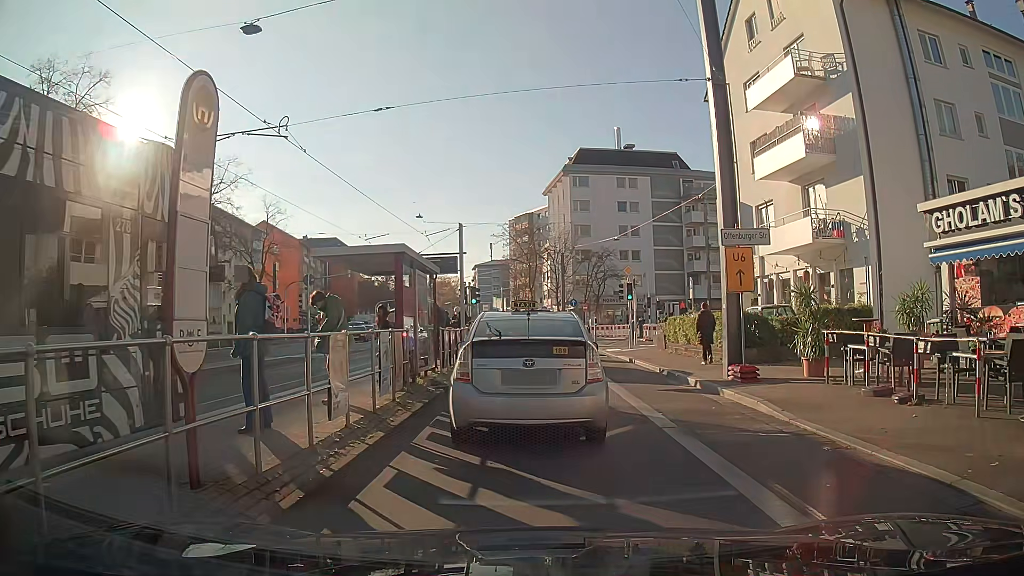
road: primary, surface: asphalt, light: Day
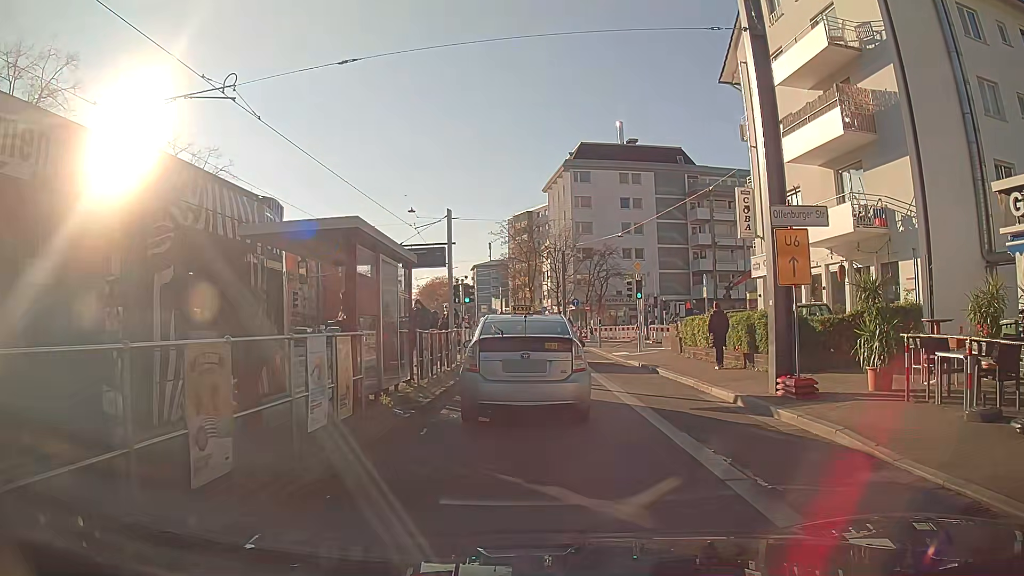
(0.0, +3.0) m; 0°
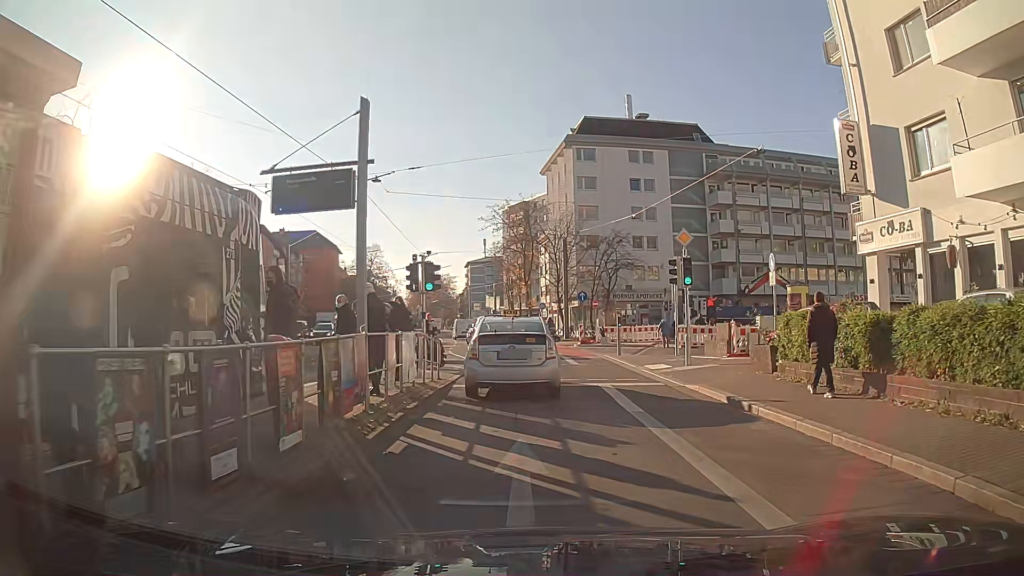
(-0.1, +9.9) m; -1°
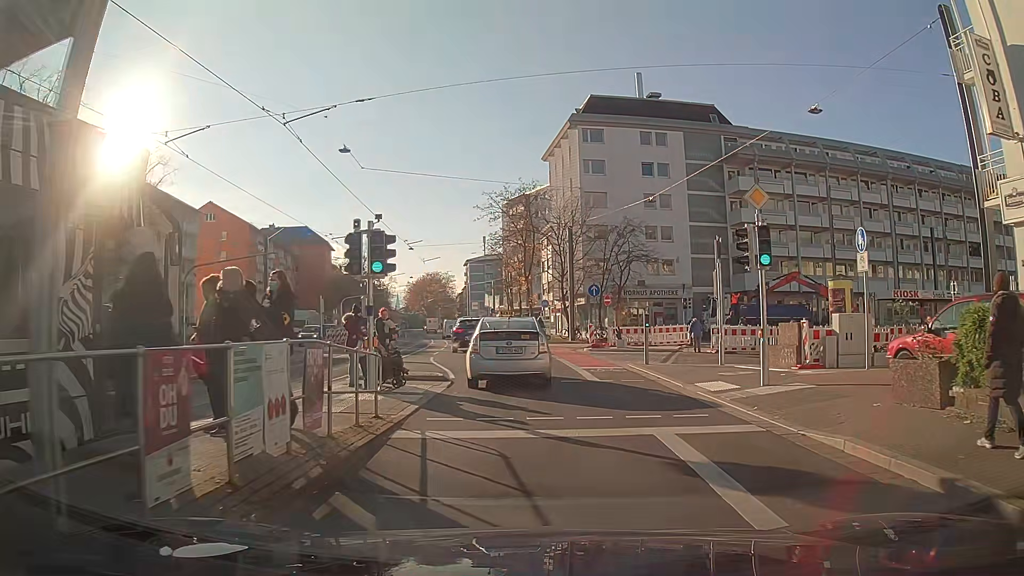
(0.0, +6.7) m; 0°
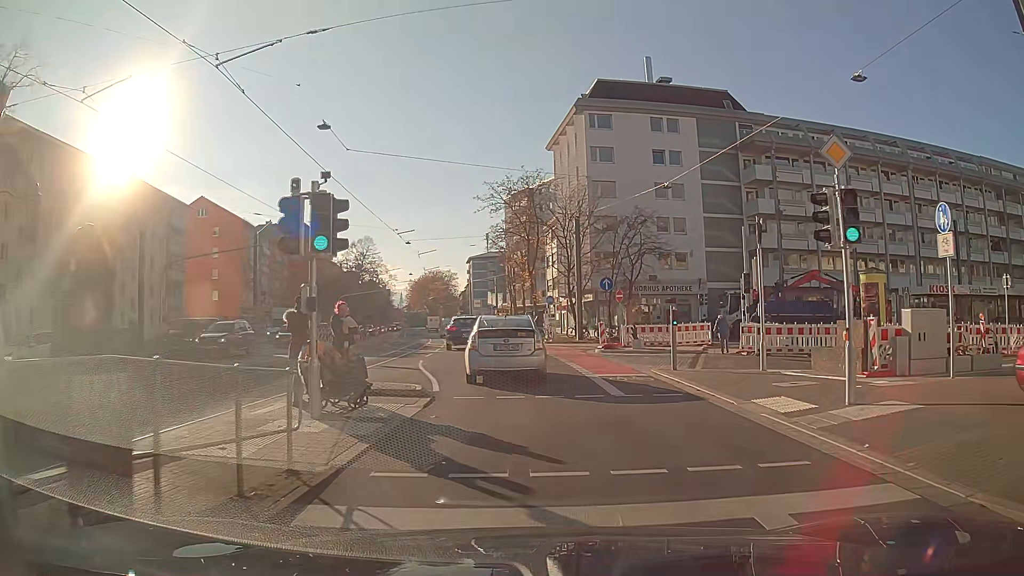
(0.0, +3.7) m; -1°
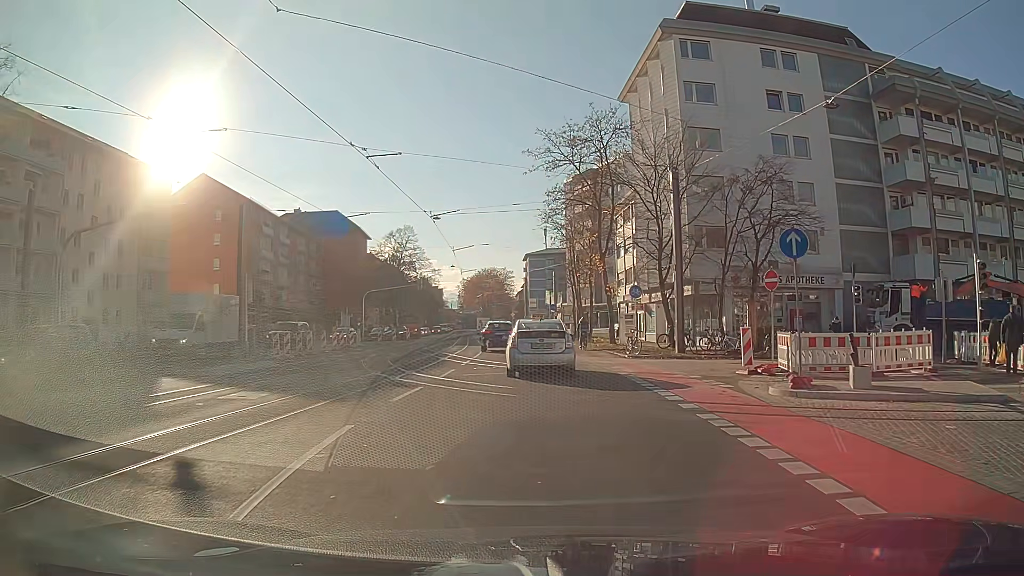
(-0.6, +15.6) m; -5°
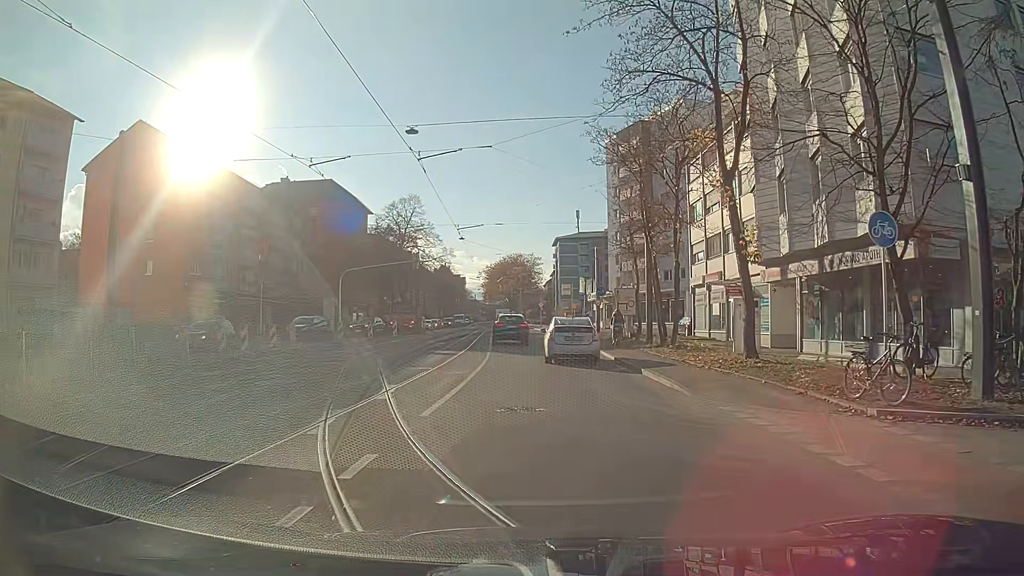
(-0.4, +20.1) m; -2°
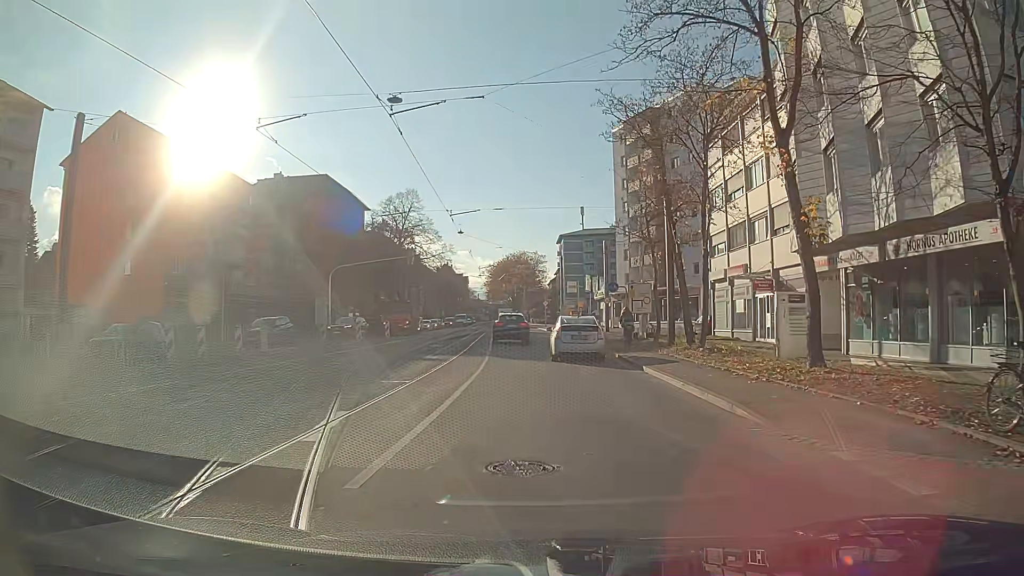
(0.0, +4.1) m; 0°
(0, +10) (0, +20) (0, +30) (-1, +40) (-1, +50) (-2, +60) (-2, +70) (-3, +80) (-3, +90) (-3, +100) m
